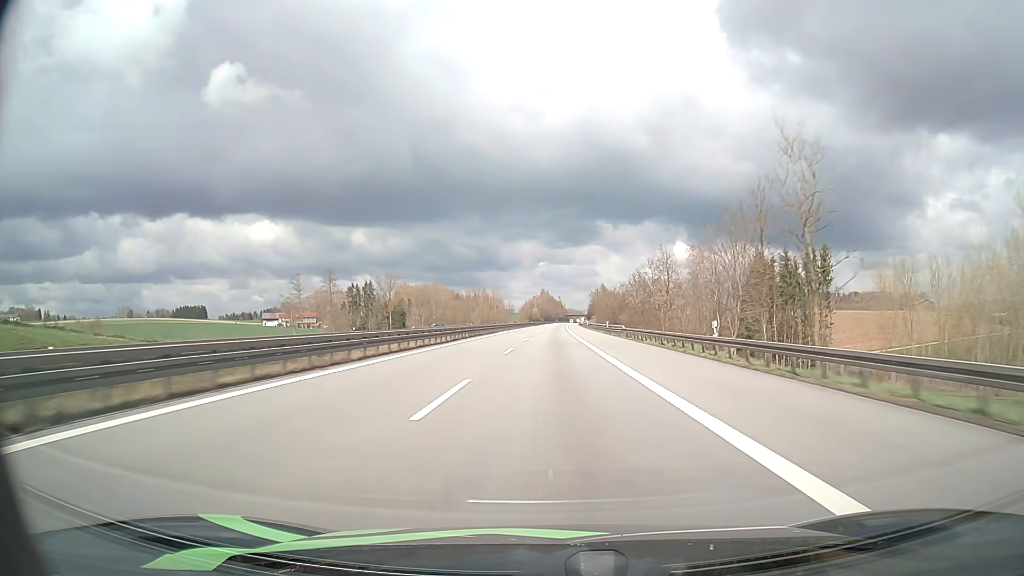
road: motorway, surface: asphalt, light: Day
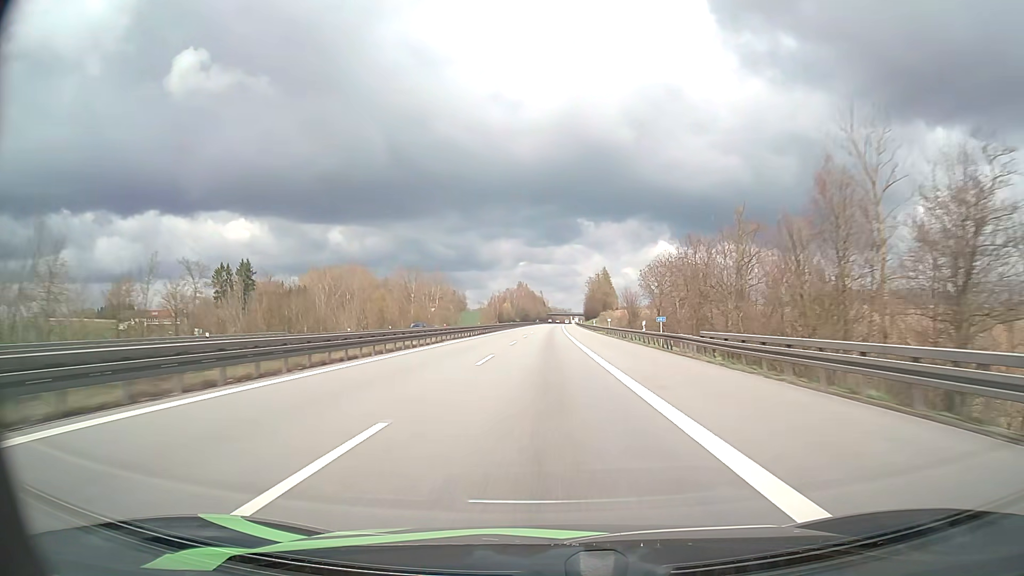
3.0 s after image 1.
(+1.8, +132.8) m; +1°
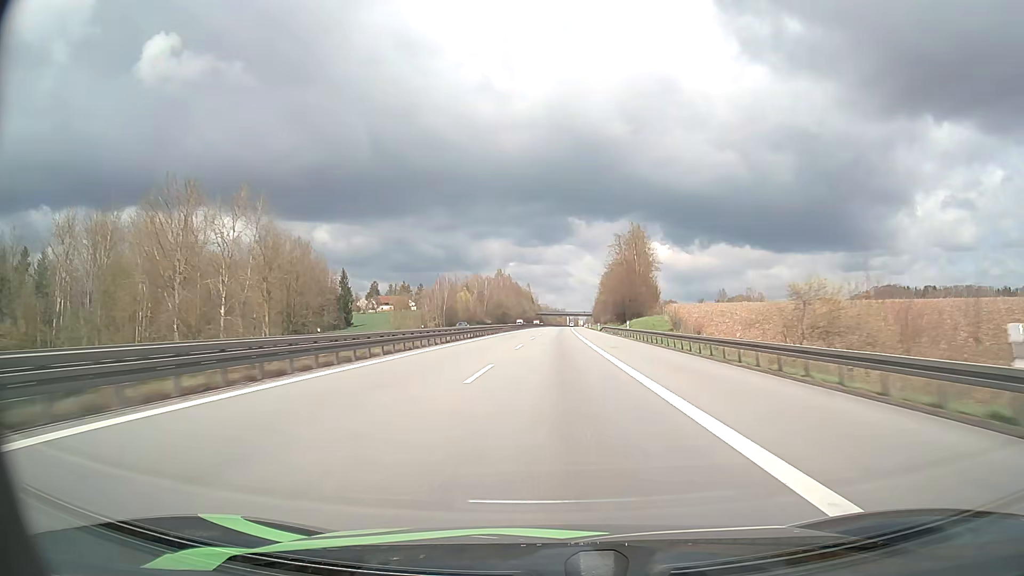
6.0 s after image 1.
(+1.1, +132.9) m; +1°
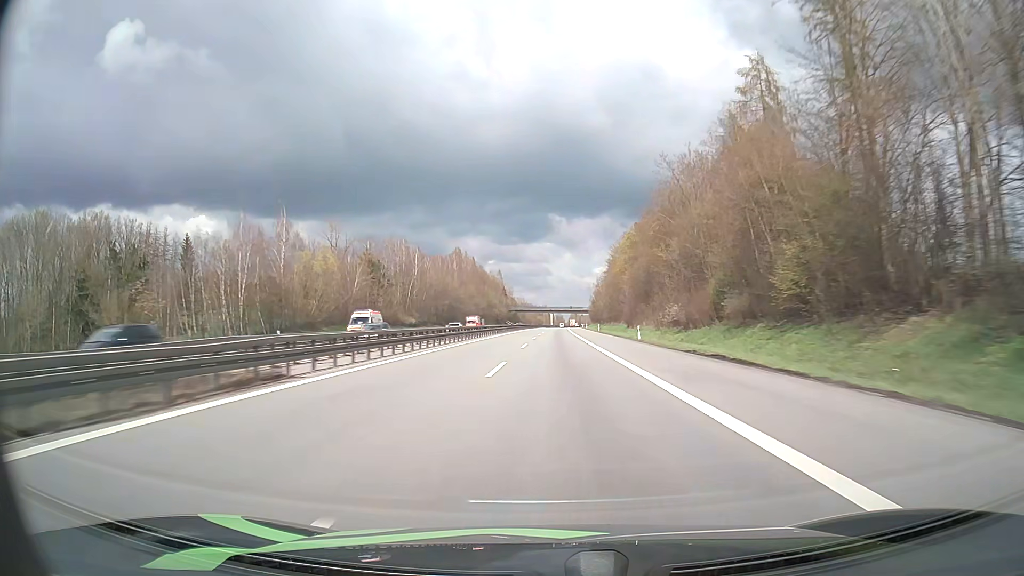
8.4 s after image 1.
(+1.6, +106.8) m; +2°
(0, +10) (0, +20) (0, +30) (0, +40) (0, +50) (0, +60) (+1, +70) (+1, +80) (+1, +90) (+1, +100) m
